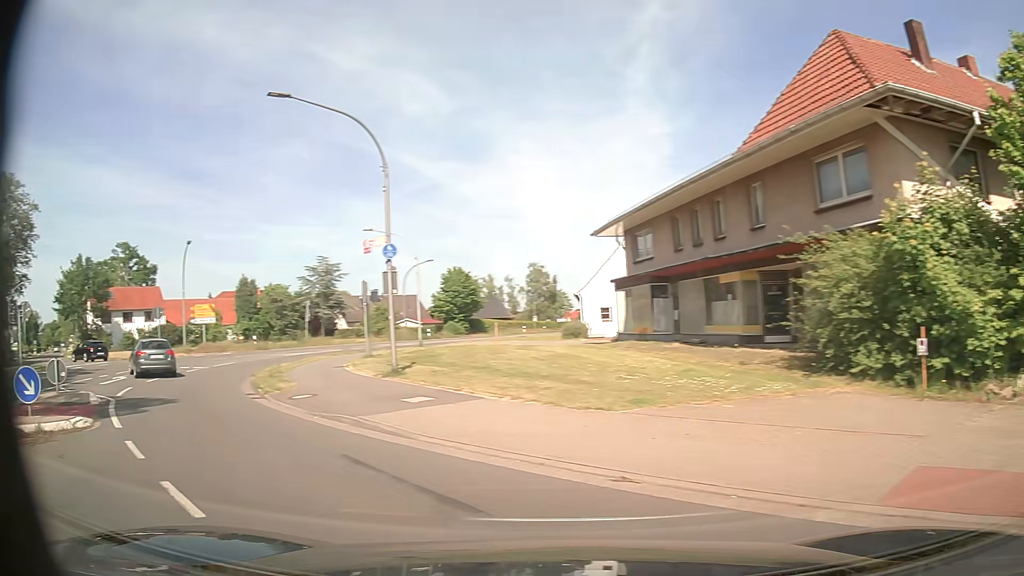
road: secondary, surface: asphalt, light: Day
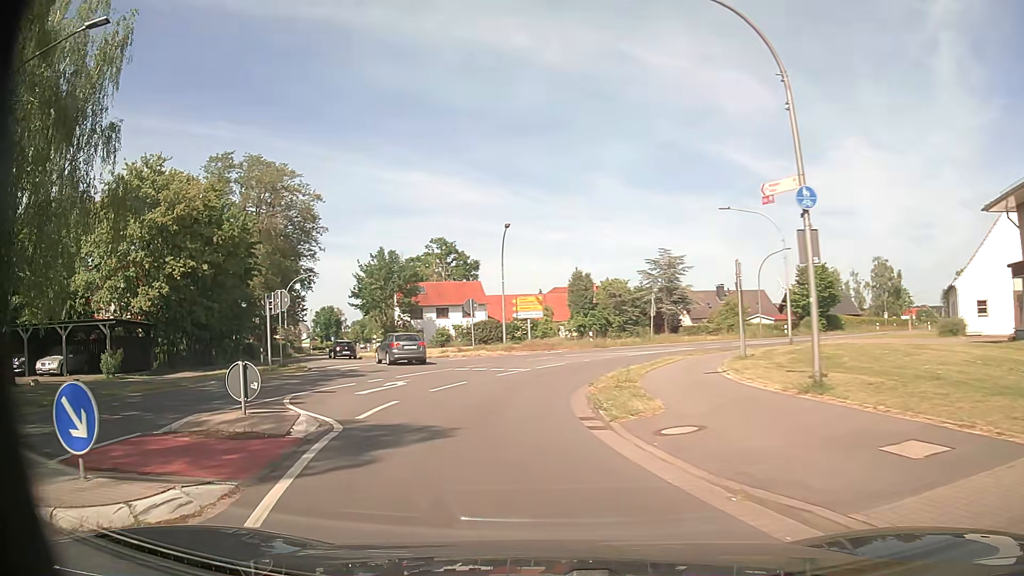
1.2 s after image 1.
(-2.1, +6.5) m; -28°
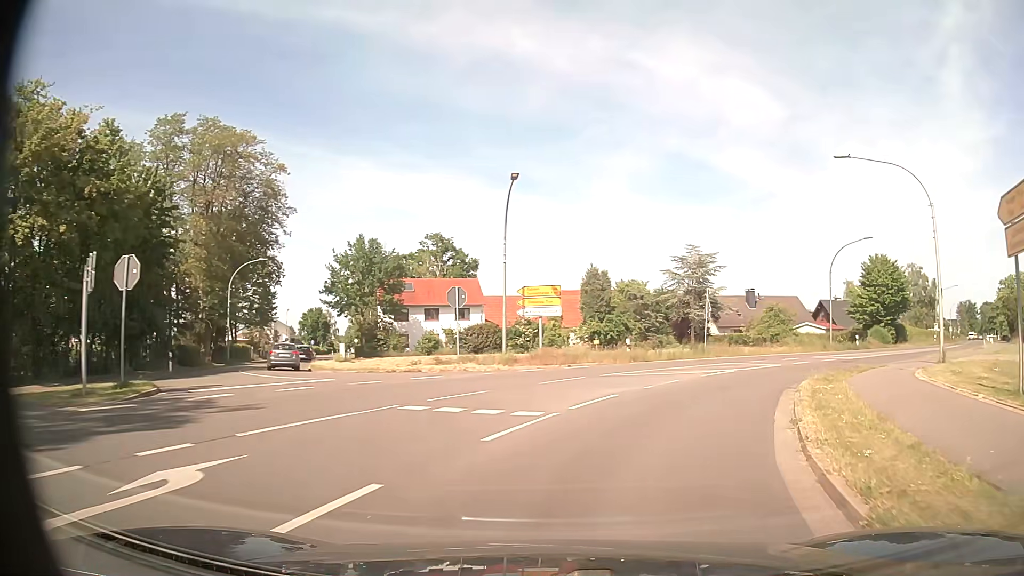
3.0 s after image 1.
(-1.0, +14.1) m; -1°
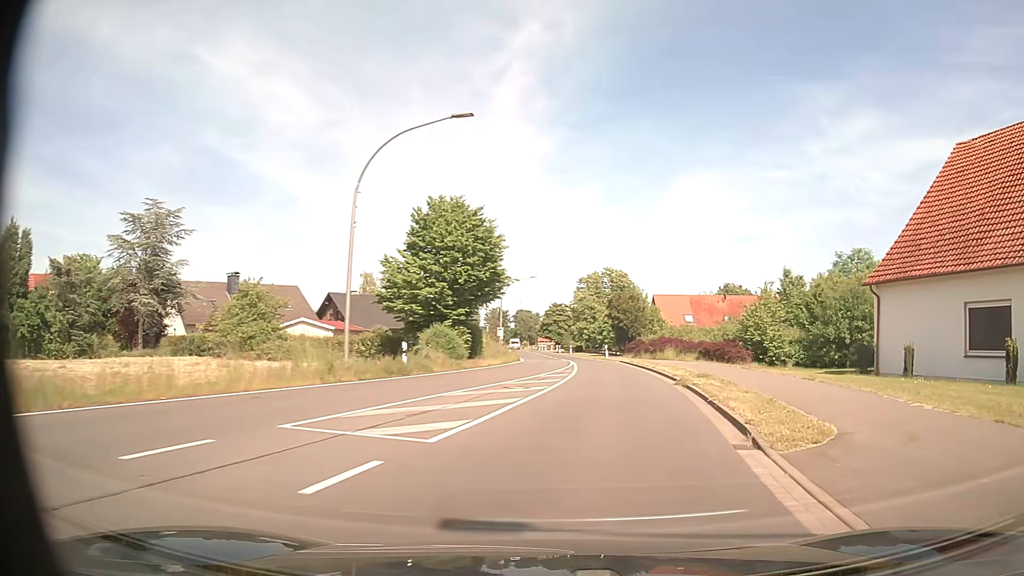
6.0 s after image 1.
(+10.4, +26.3) m; +42°
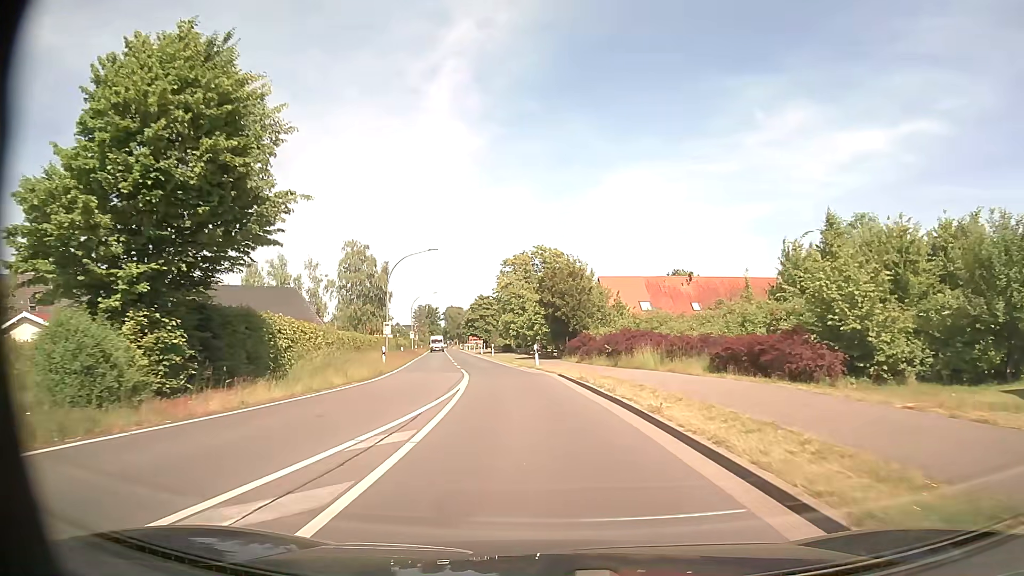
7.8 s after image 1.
(+2.1, +19.8) m; +6°
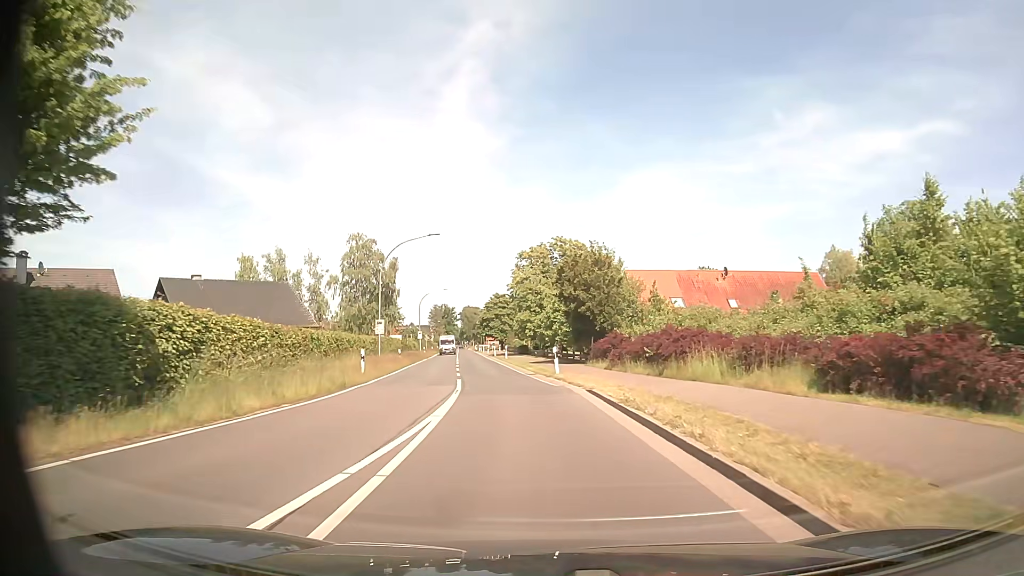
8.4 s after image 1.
(-0.1, +7.2) m; -2°
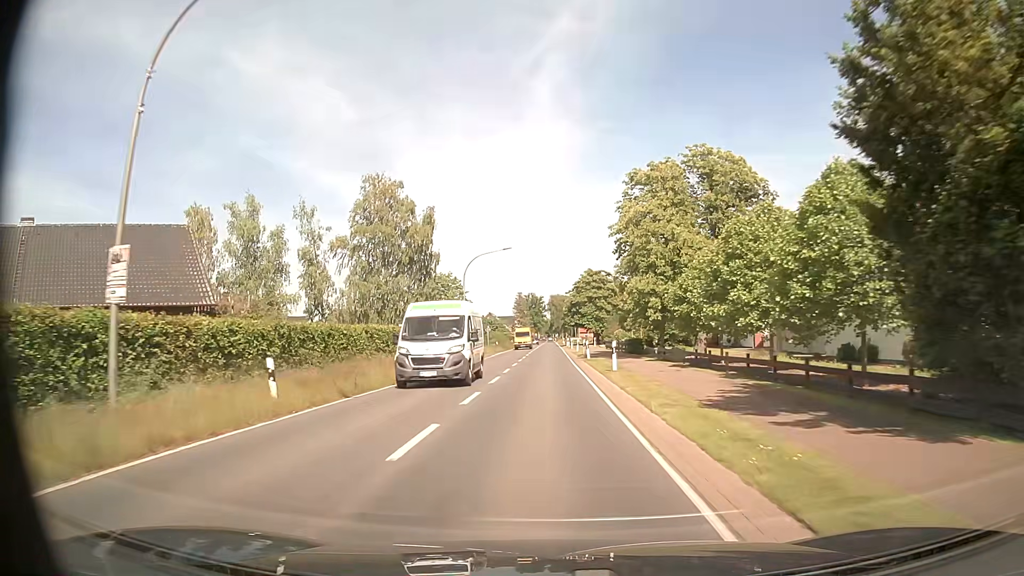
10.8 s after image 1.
(-2.4, +31.6) m; -8°
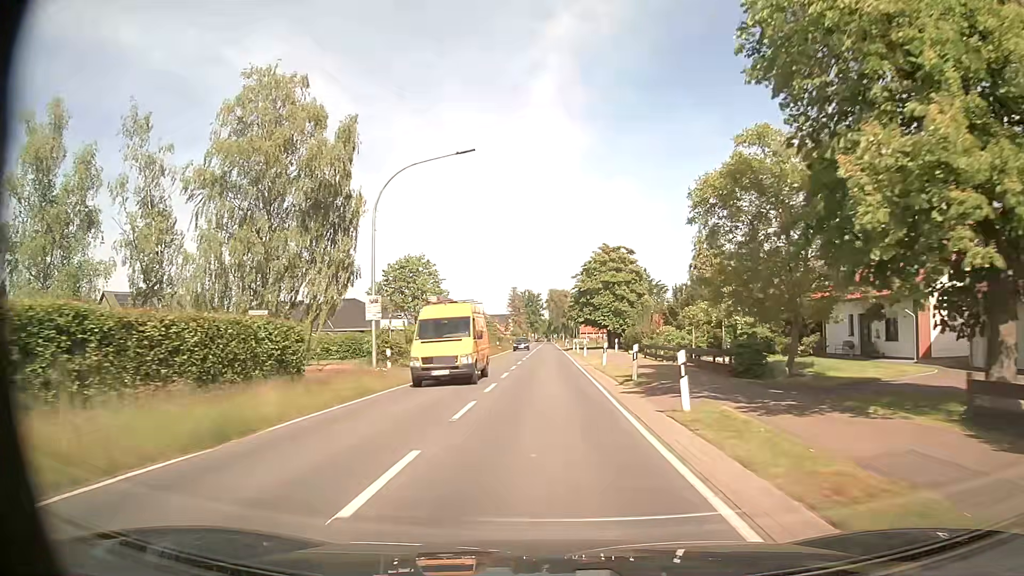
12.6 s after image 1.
(0.0, +26.7) m; +1°
(0, +10) (0, +20) (0, +30) (0, +40) (0, +50) (0, +60) (0, +70) (0, +80) (0, +90) (0, +100) m
